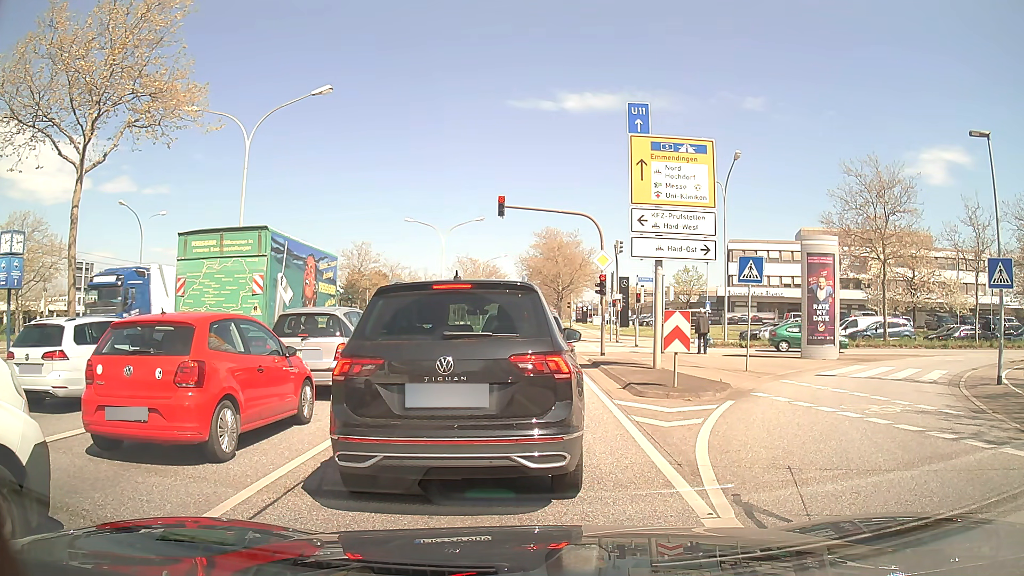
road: primary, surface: asphalt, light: Day
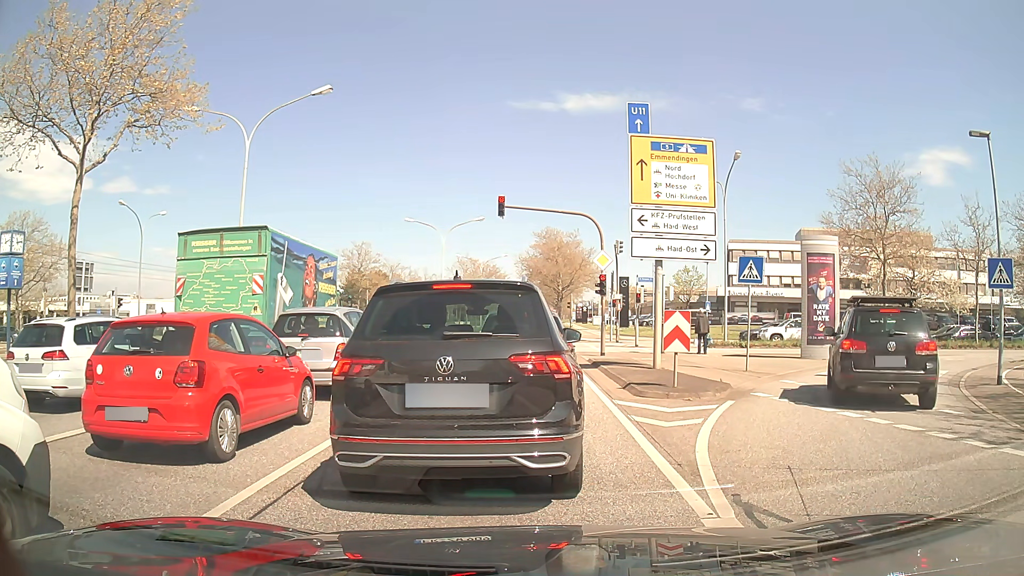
(0.0, 0.0) m; 0°
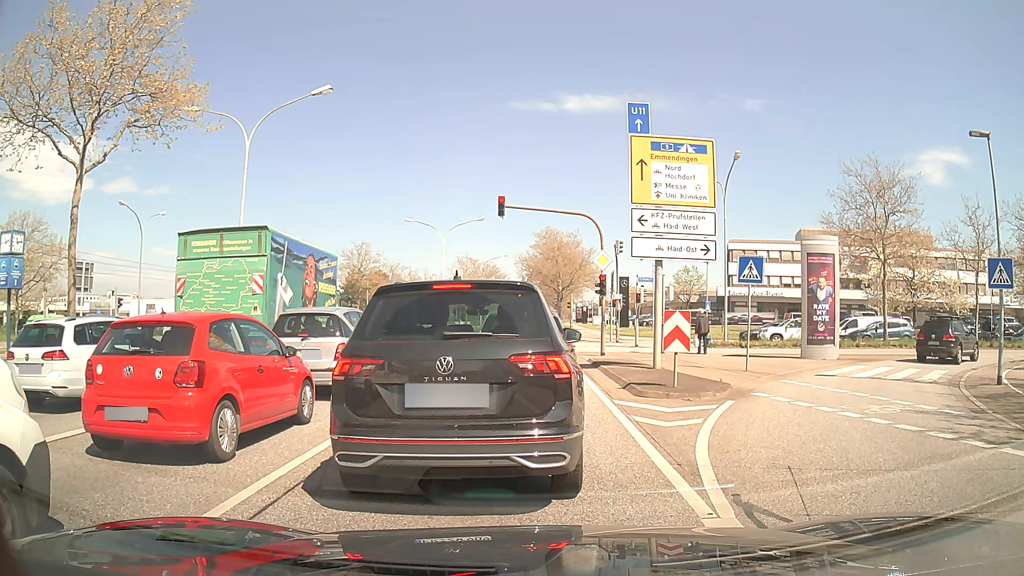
(0.0, 0.0) m; 0°
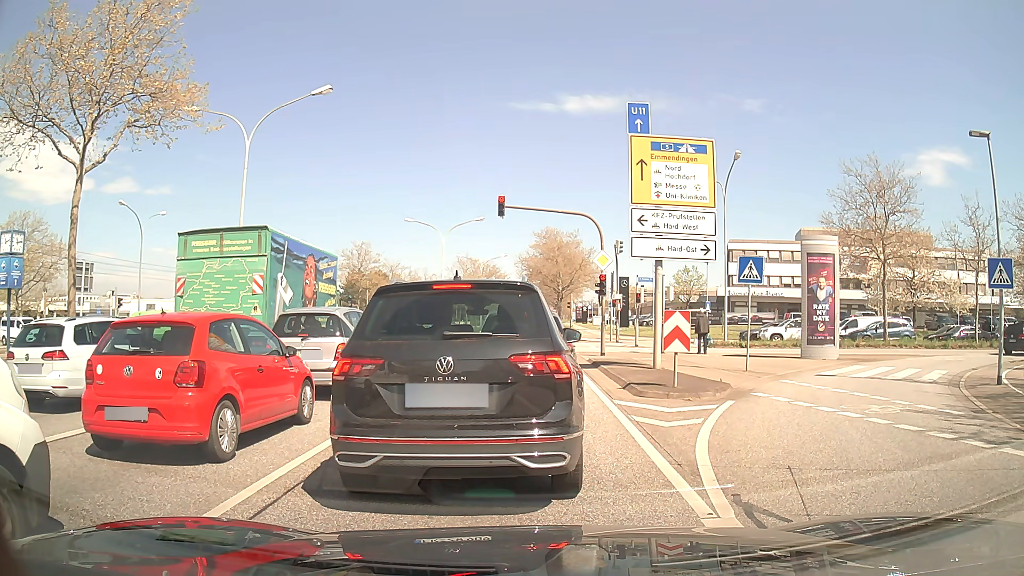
(0.0, 0.0) m; 0°
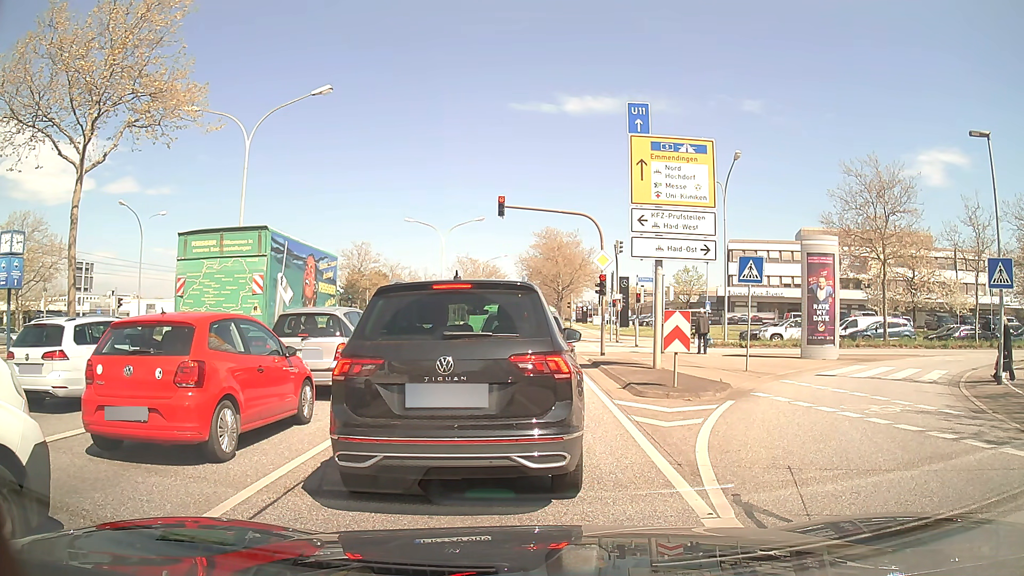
(0.0, 0.0) m; 0°
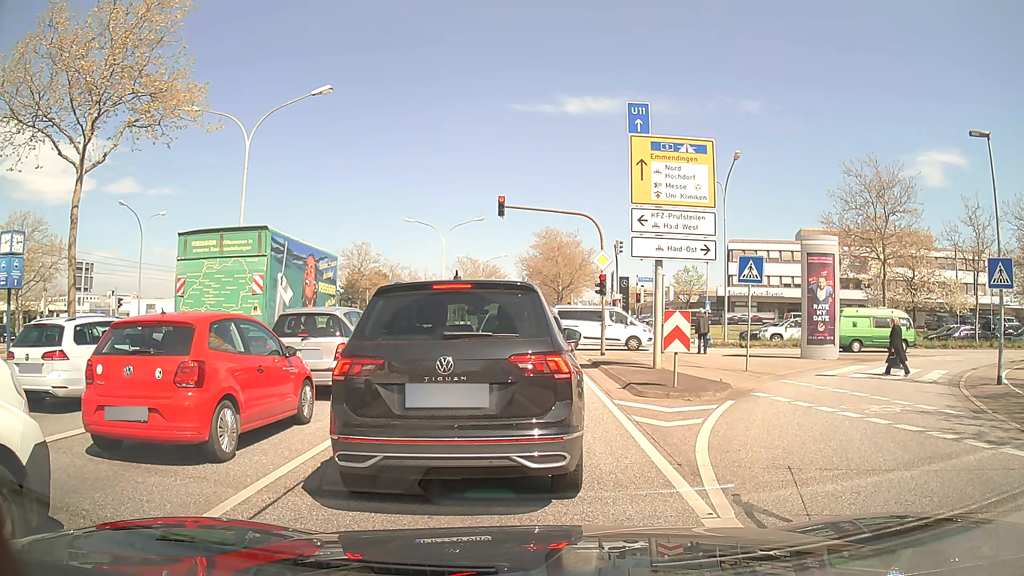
(0.0, 0.0) m; 0°
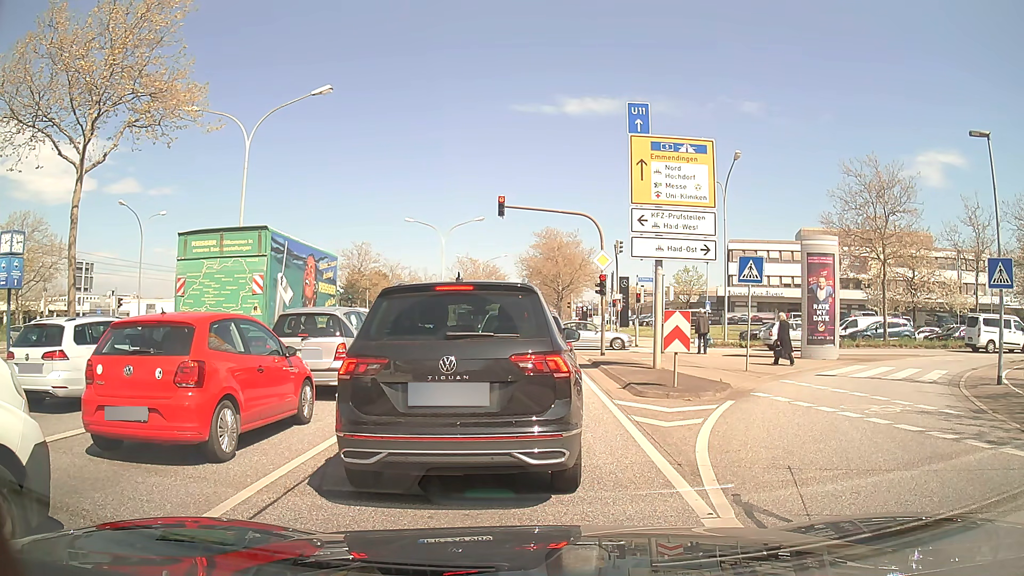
(0.0, 0.0) m; 0°
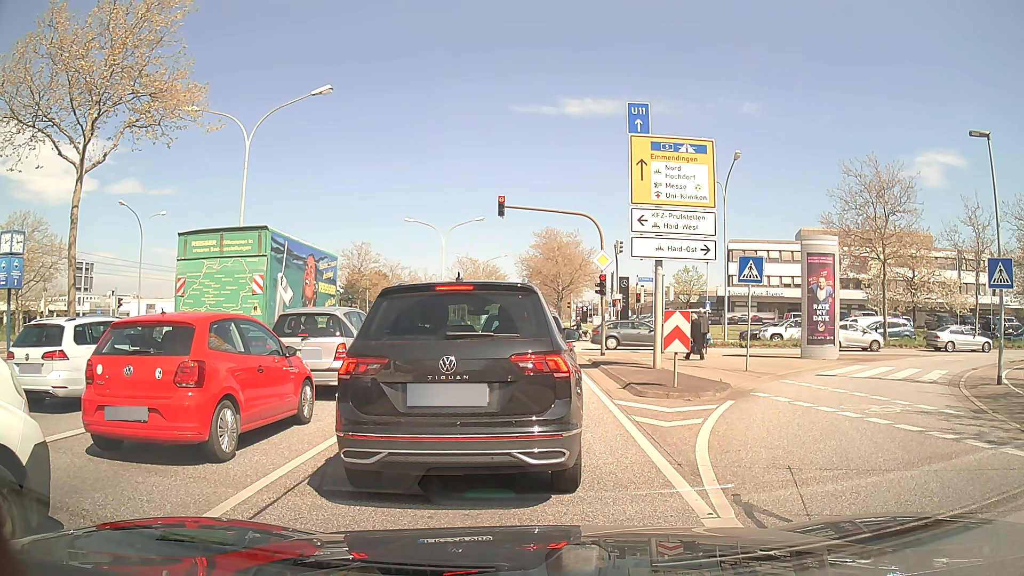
(0.0, 0.0) m; 0°
(0, +10) (0, +20) (0, +30) (0, +40) (0, +50) (0, +60) (0, +70) (0, +80) (0, +90) (+1, +100) m
